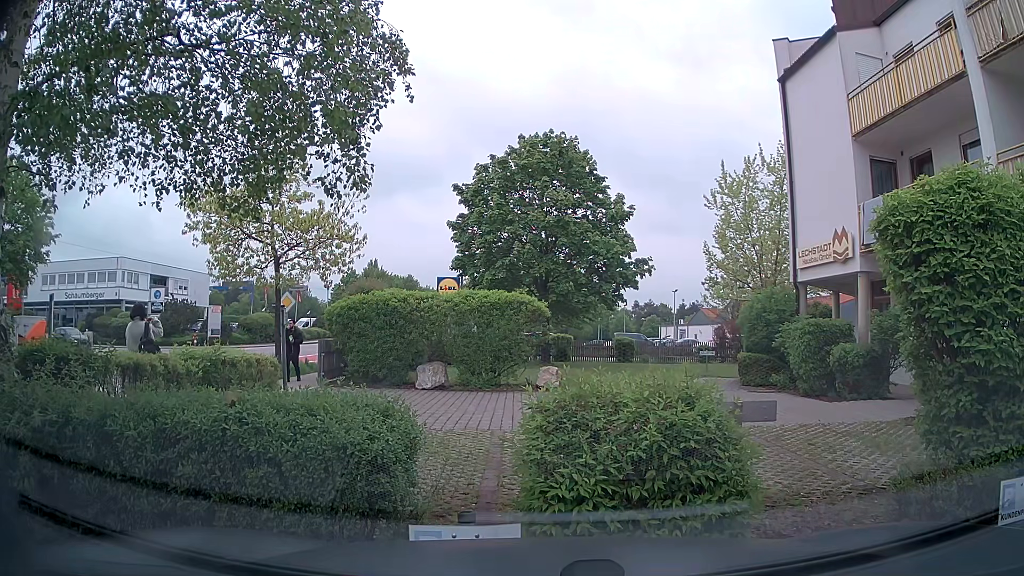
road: tertiary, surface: asphalt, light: Day
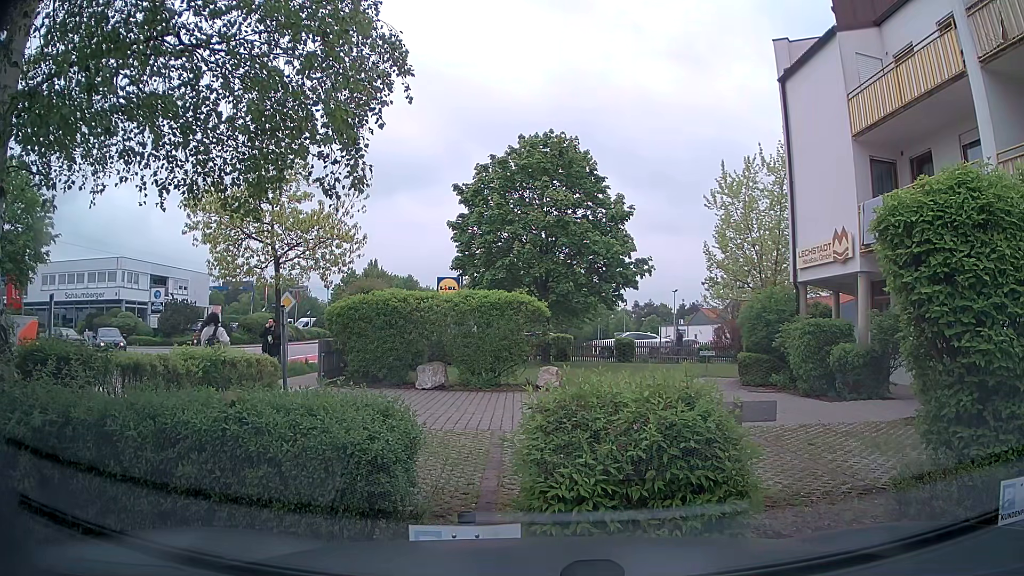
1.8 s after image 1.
(0.0, 0.0) m; 0°
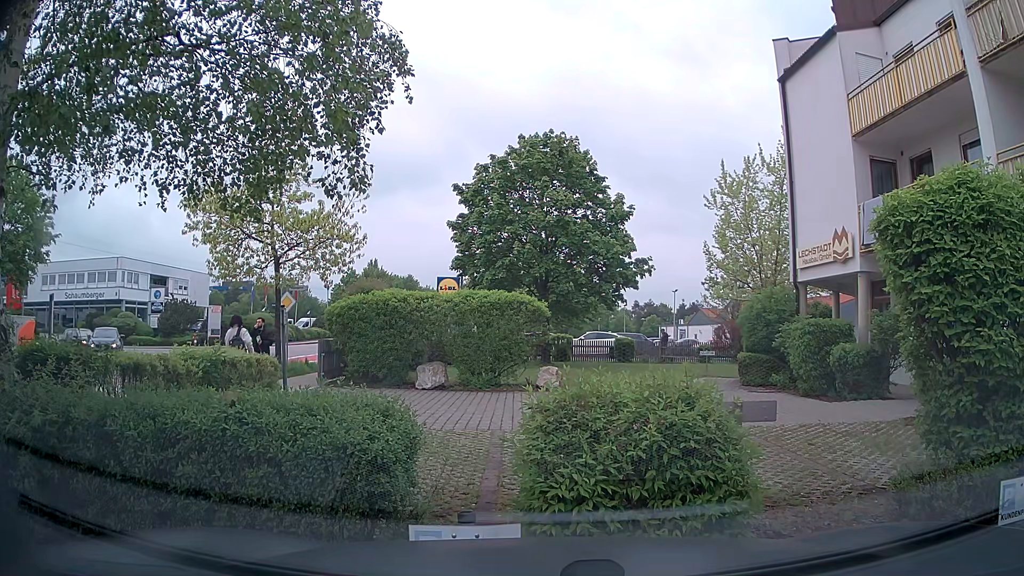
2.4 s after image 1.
(0.0, 0.0) m; 0°
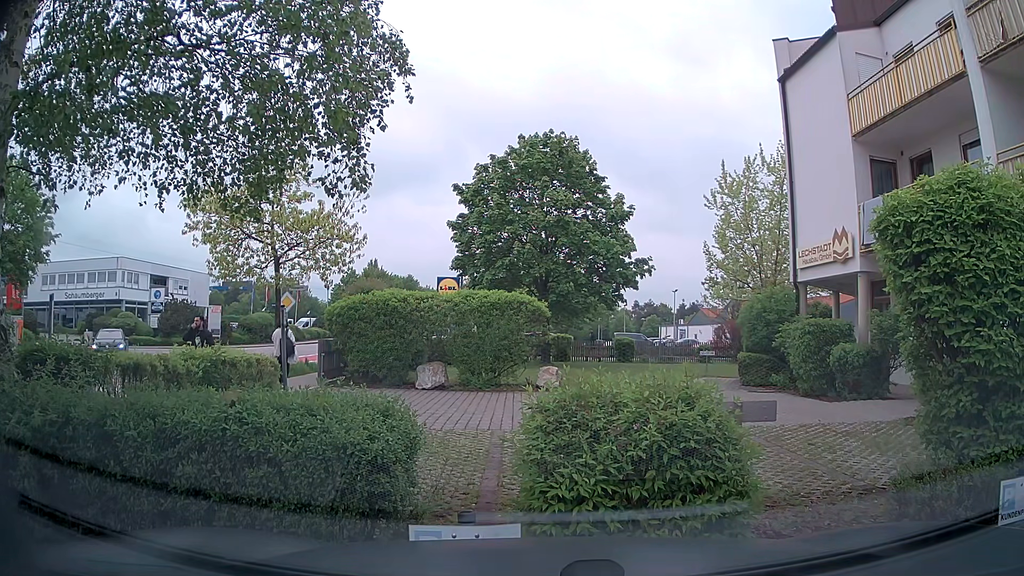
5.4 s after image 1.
(0.0, 0.0) m; 0°
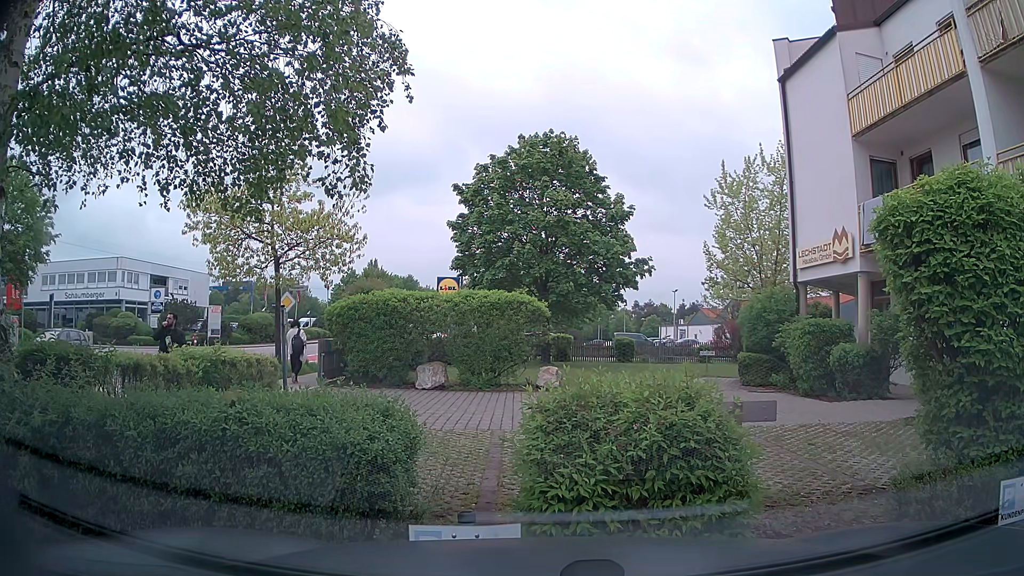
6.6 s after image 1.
(0.0, 0.0) m; 0°
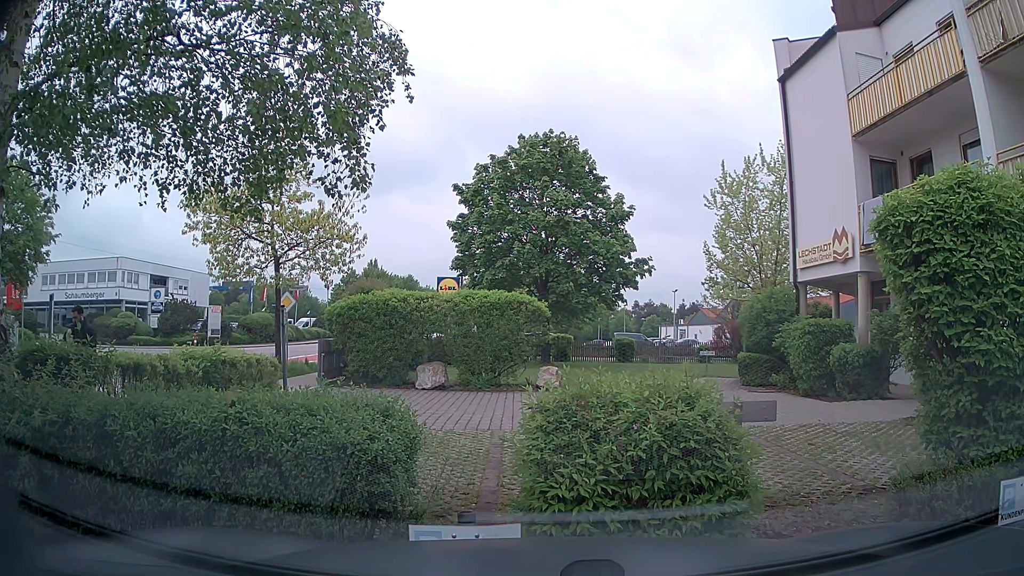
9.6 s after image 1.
(0.0, 0.0) m; 0°
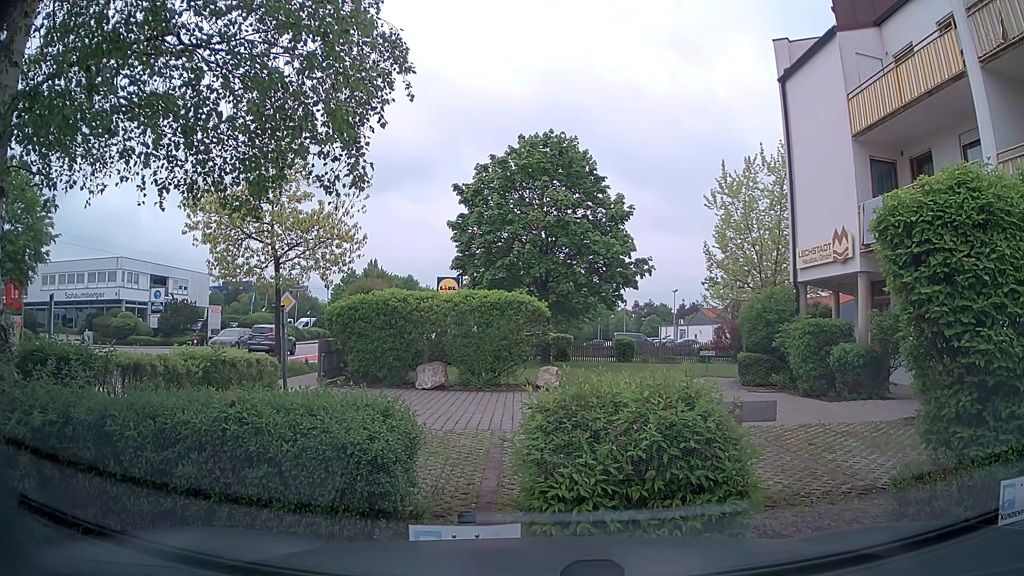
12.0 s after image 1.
(0.0, 0.0) m; 0°
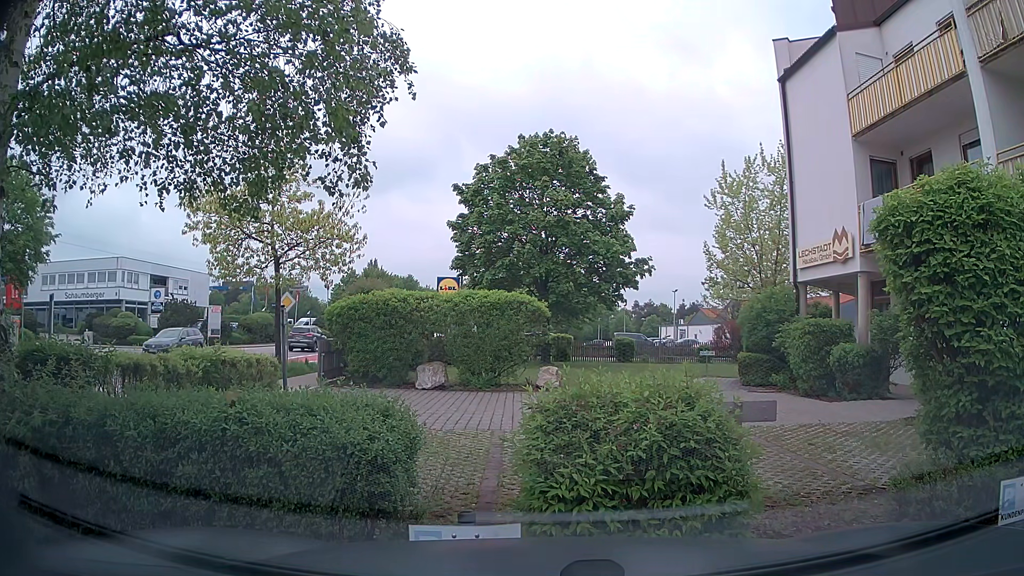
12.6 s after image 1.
(0.0, 0.0) m; 0°
